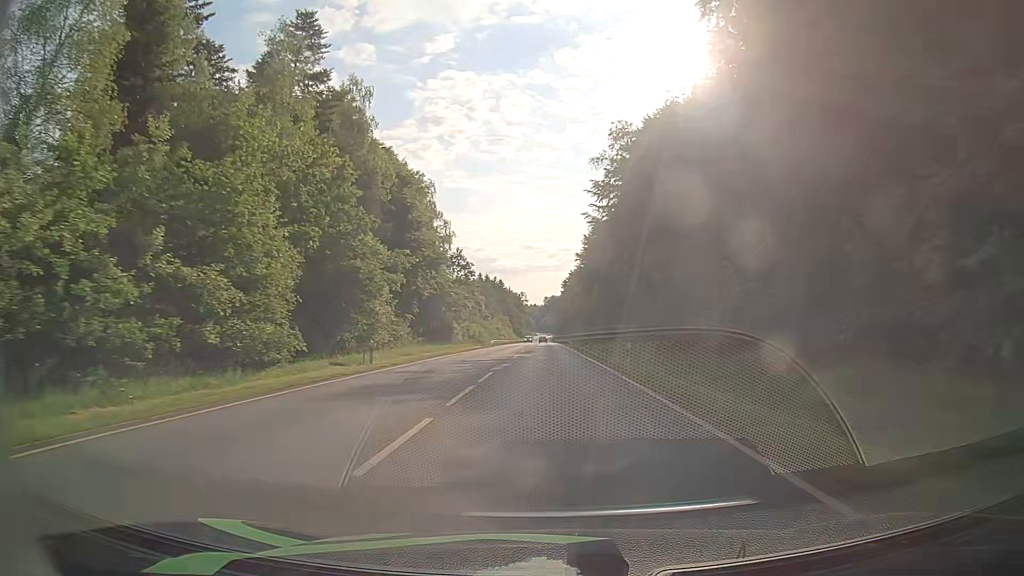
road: secondary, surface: asphalt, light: Day
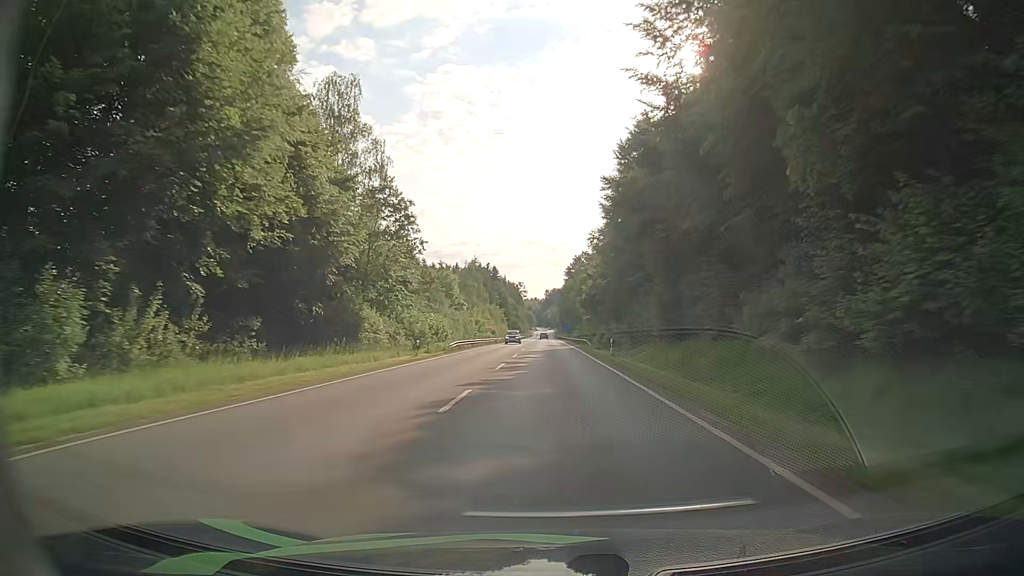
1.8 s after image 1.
(-0.4, +37.4) m; 0°
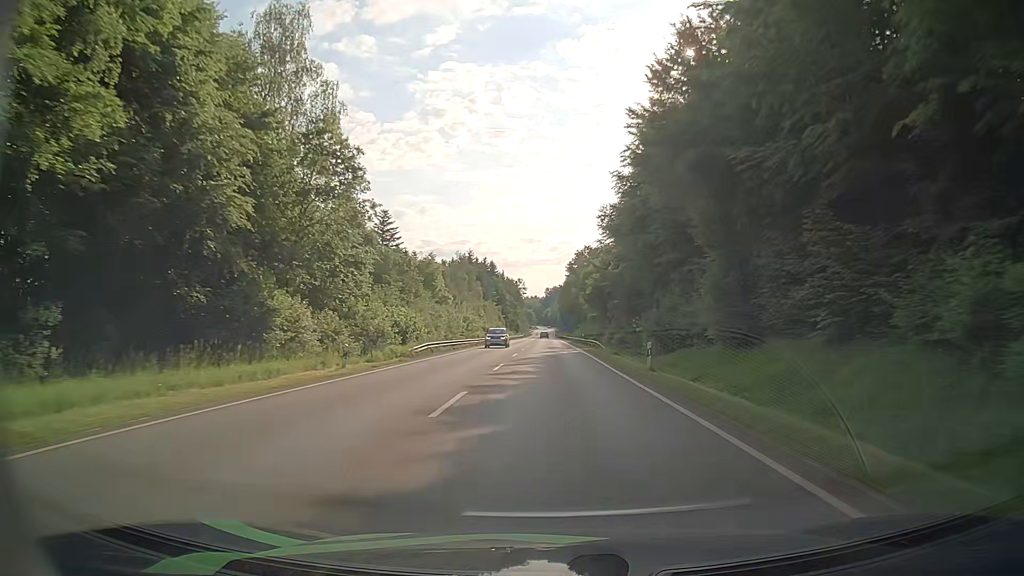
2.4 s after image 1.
(-0.1, +13.1) m; 0°
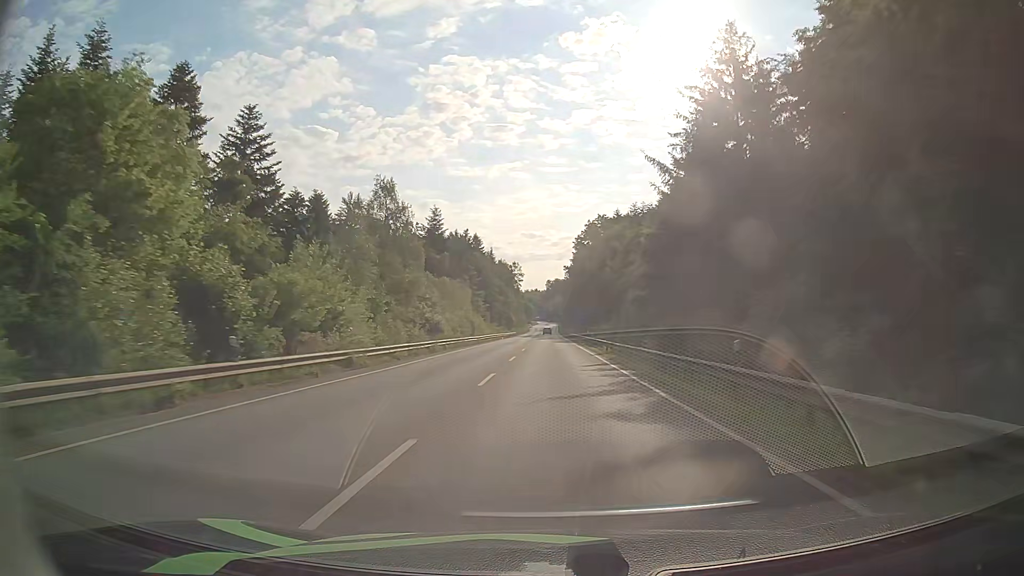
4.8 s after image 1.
(0.0, +54.9) m; 0°
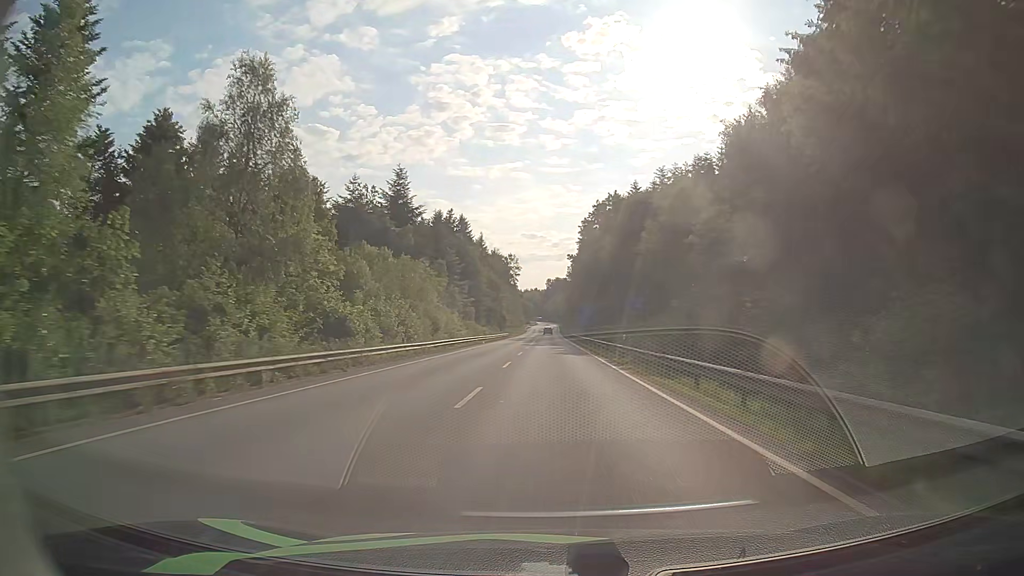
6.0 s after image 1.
(0.0, +29.0) m; 0°
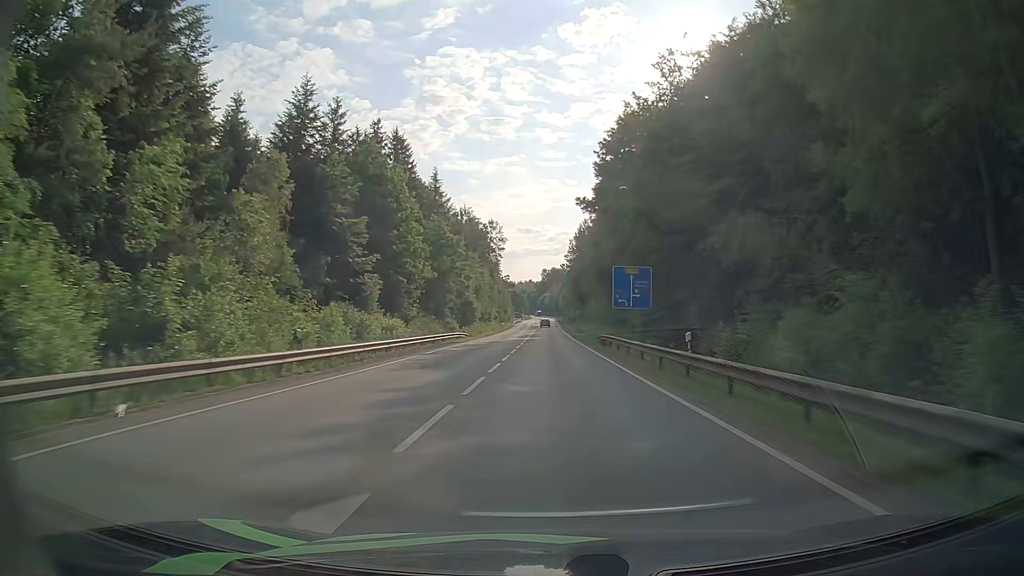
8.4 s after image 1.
(-0.1, +59.7) m; 0°
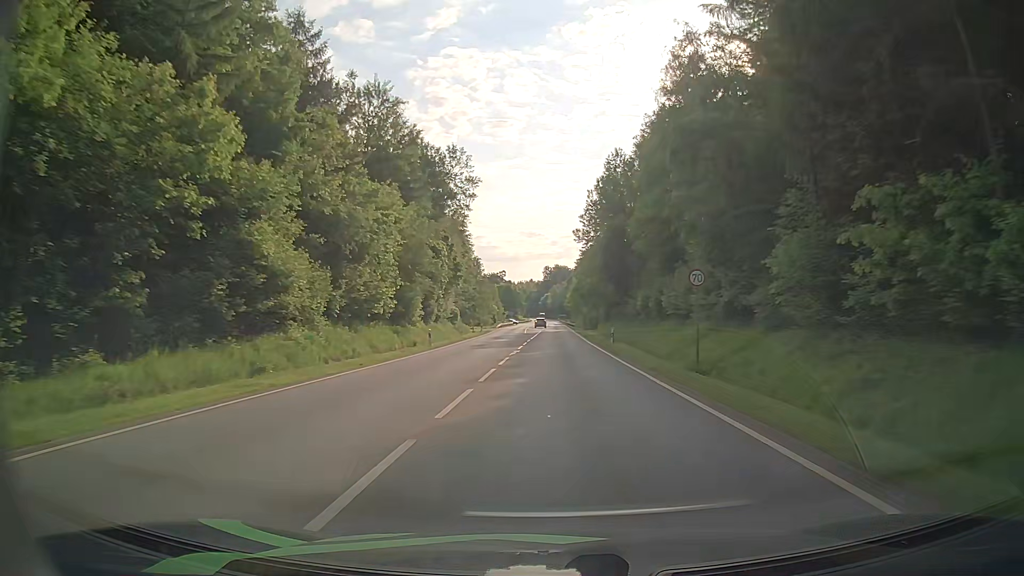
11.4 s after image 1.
(-0.1, +68.9) m; 0°
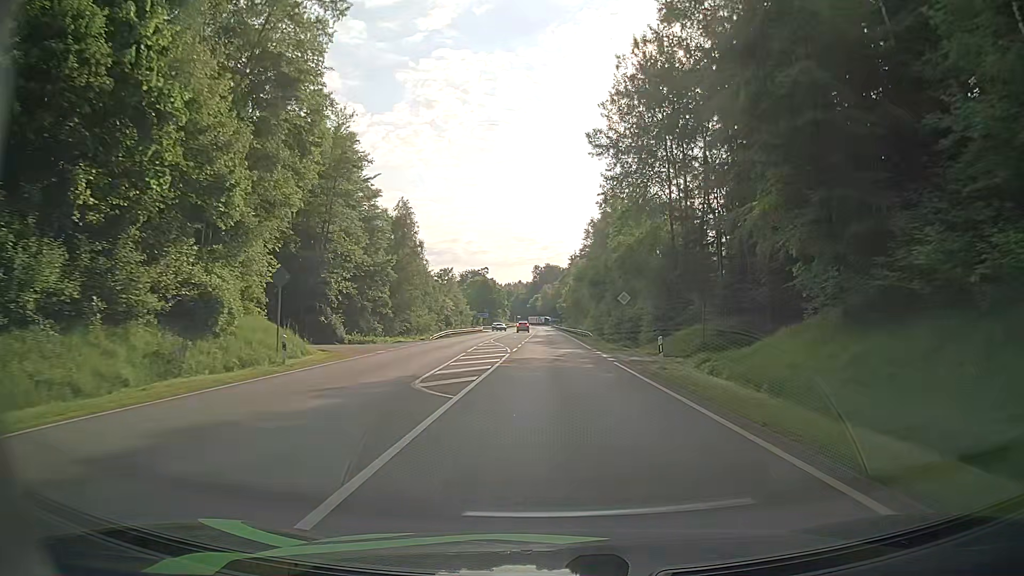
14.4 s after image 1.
(0.0, +57.0) m; 0°
(0, +10) (0, +20) (0, +30) (0, +40) (0, +50) (0, +60) (0, +70) (0, +80) (0, +90) (0, +100) m
